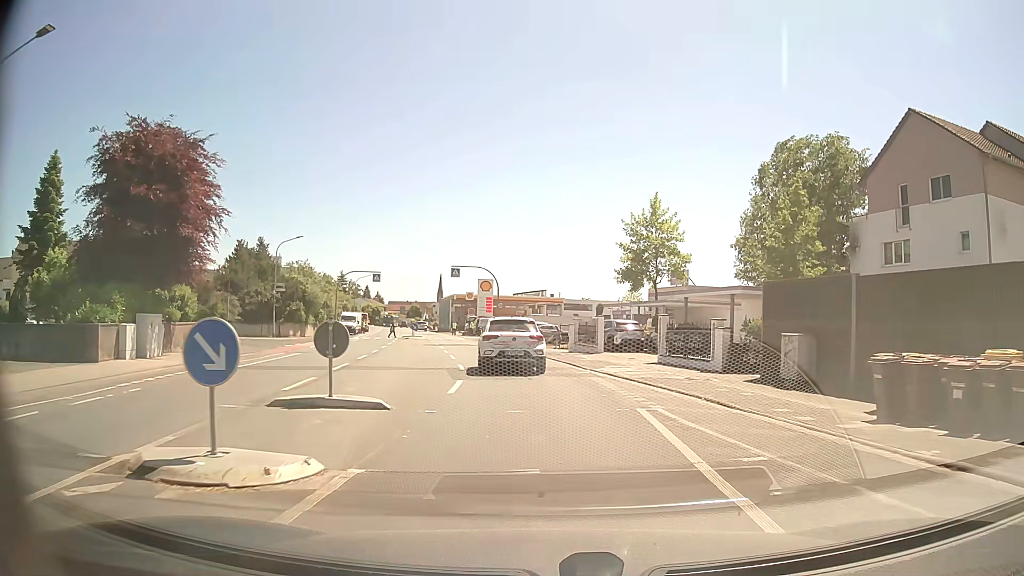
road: tertiary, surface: asphalt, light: Day
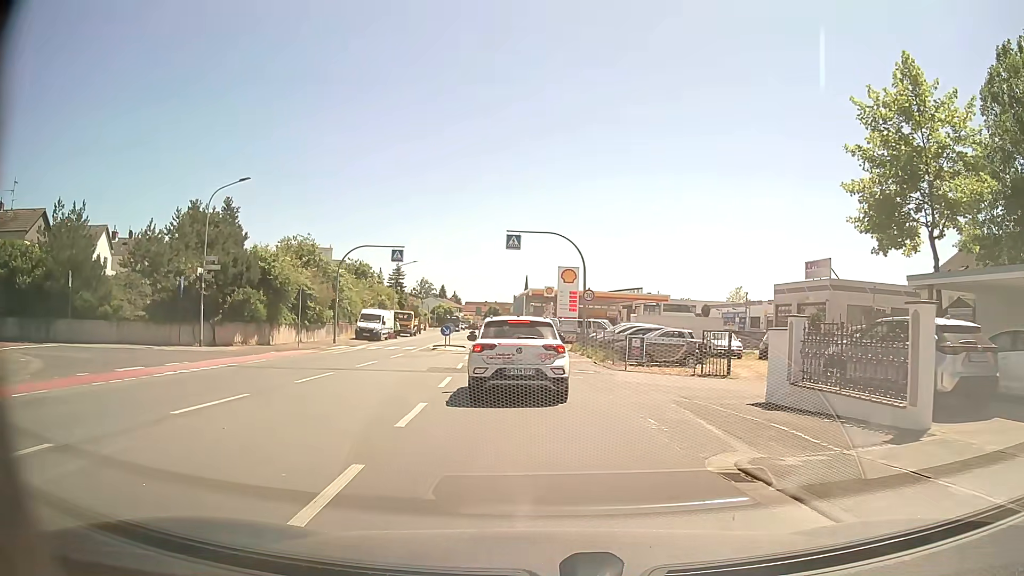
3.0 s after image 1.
(-1.2, +22.8) m; -9°
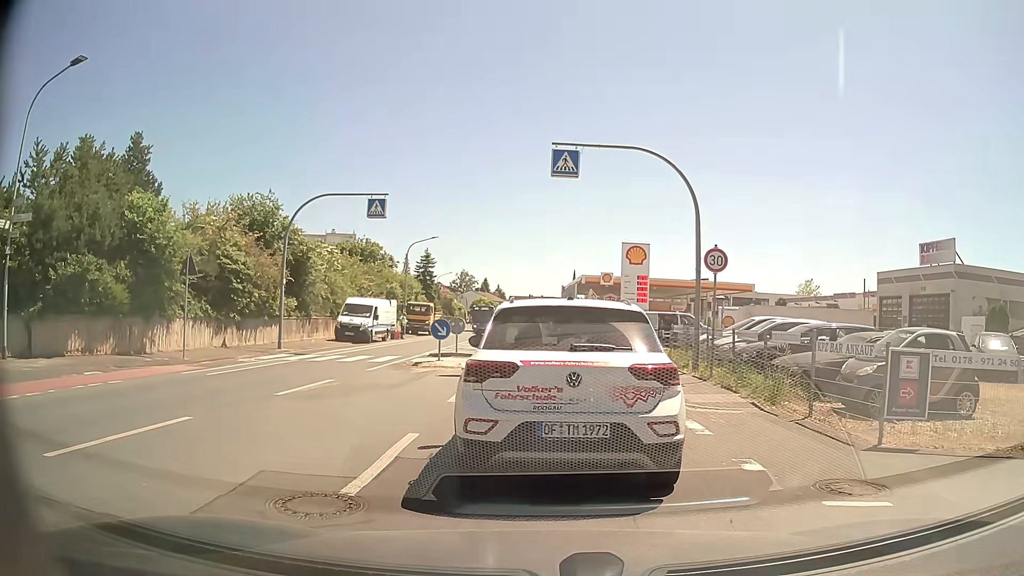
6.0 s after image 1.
(-0.4, +15.8) m; -3°
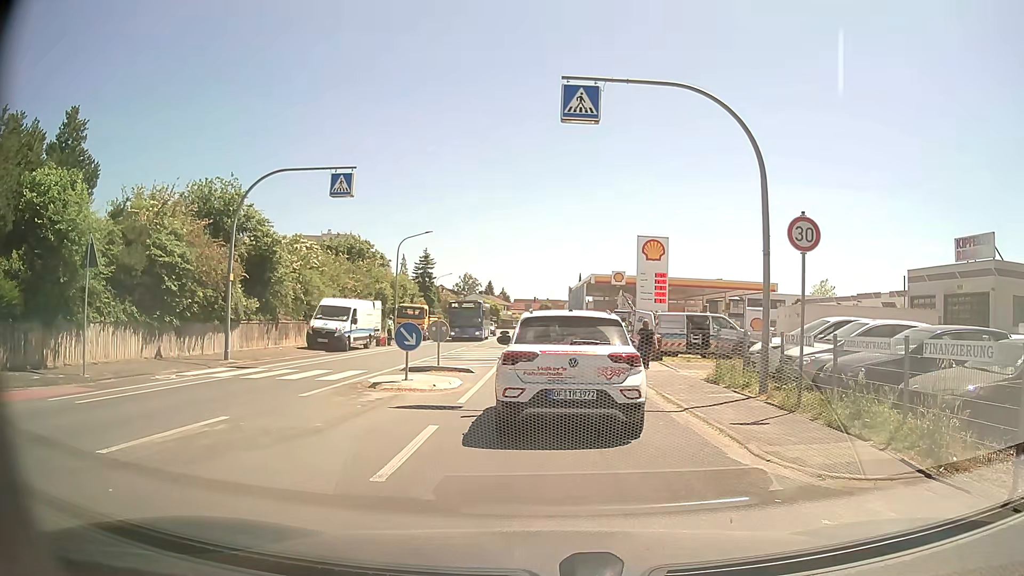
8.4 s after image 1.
(0.0, +5.3) m; +1°
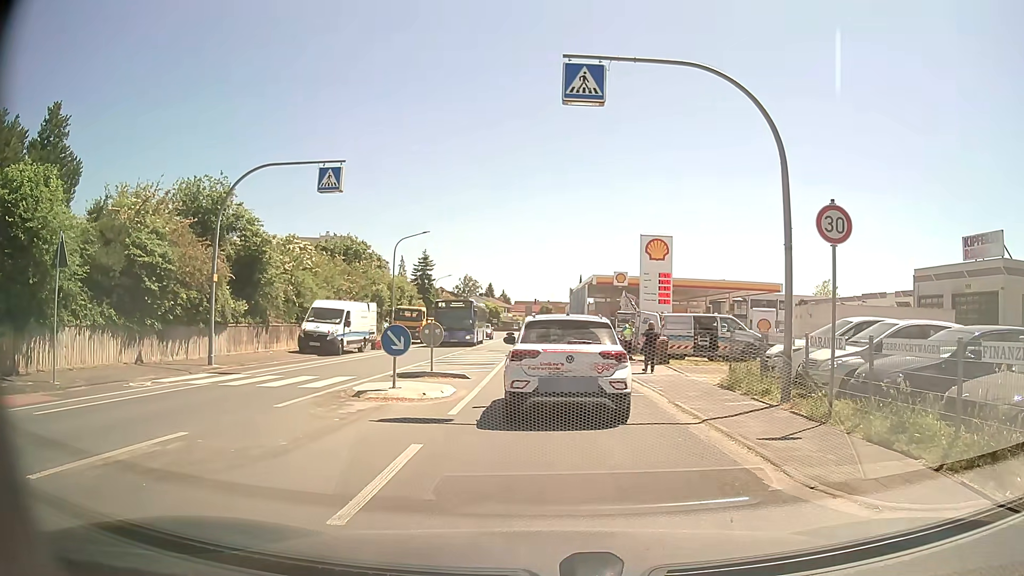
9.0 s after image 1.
(0.0, +1.3) m; -2°
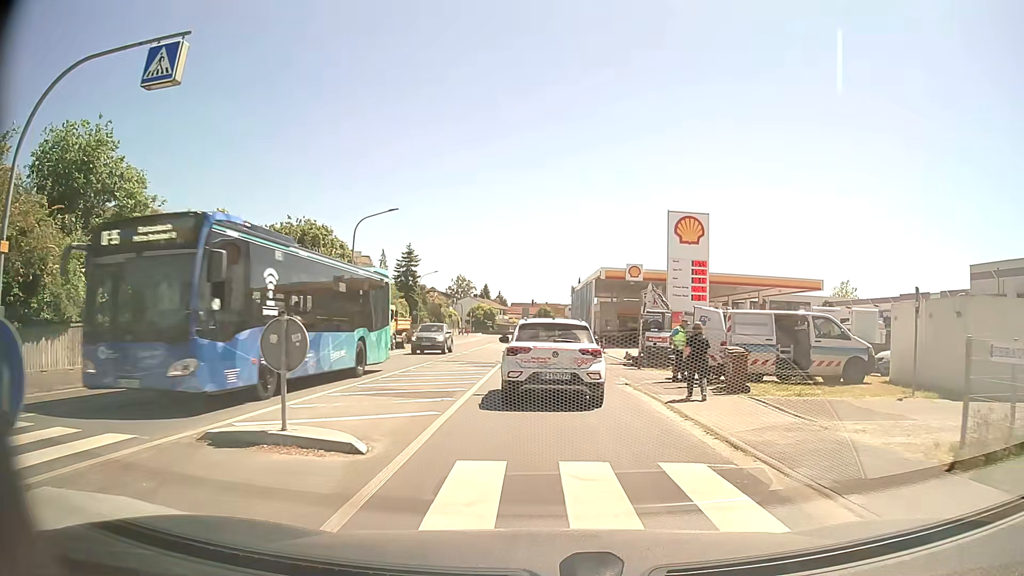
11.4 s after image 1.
(+0.1, +10.5) m; +1°
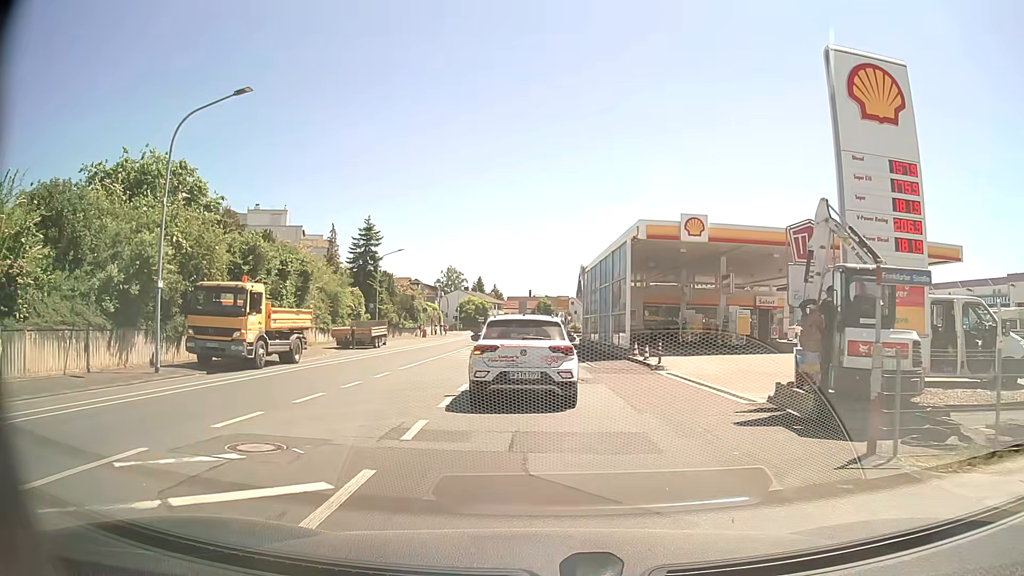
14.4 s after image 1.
(-0.1, +19.8) m; 0°
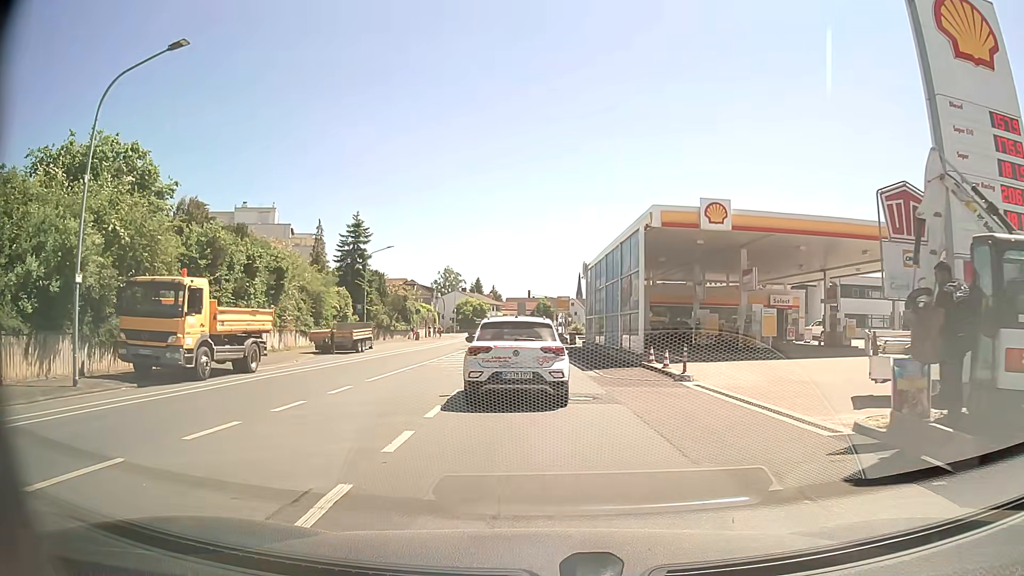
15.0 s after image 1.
(0.0, +3.9) m; 0°
(0, +10) (0, +20) (0, +30) (-1, +40) (-1, +50) (-1, +60) (-1, +70) (-1, +80) (-1, +90) (-1, +100) m
